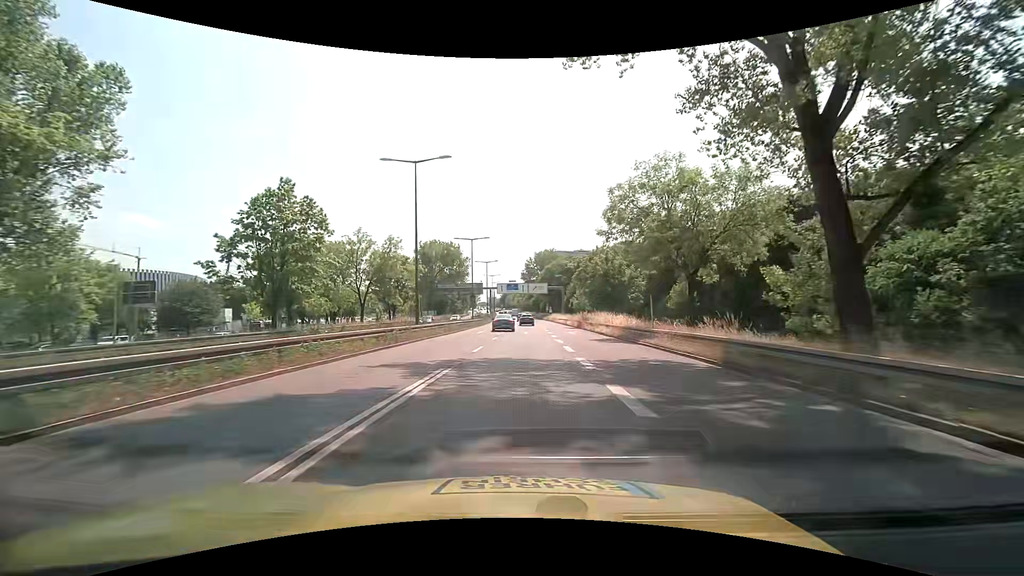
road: trunk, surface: asphalt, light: Day
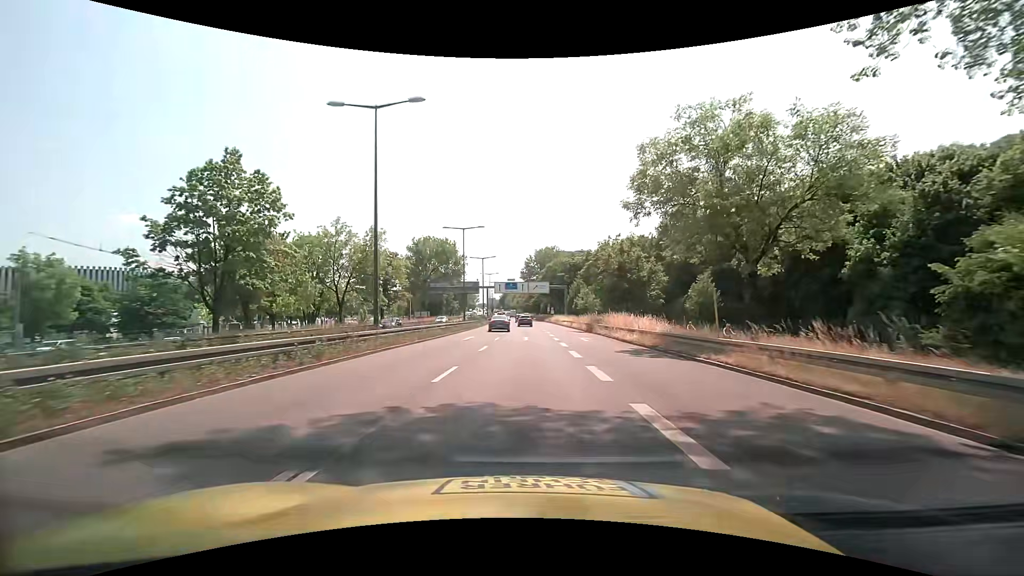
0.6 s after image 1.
(0.0, +8.1) m; 0°
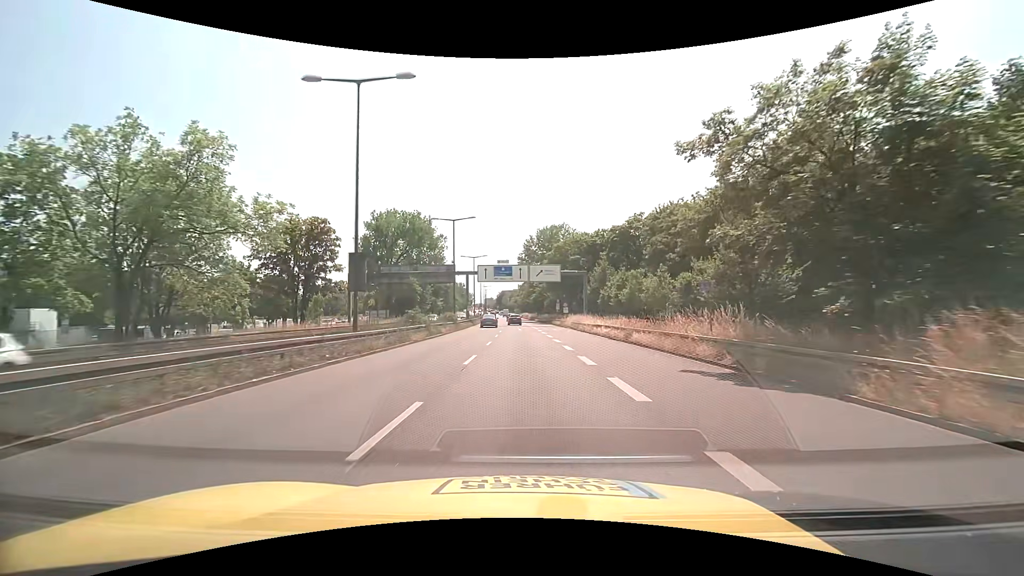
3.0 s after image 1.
(0.0, +32.7) m; 0°
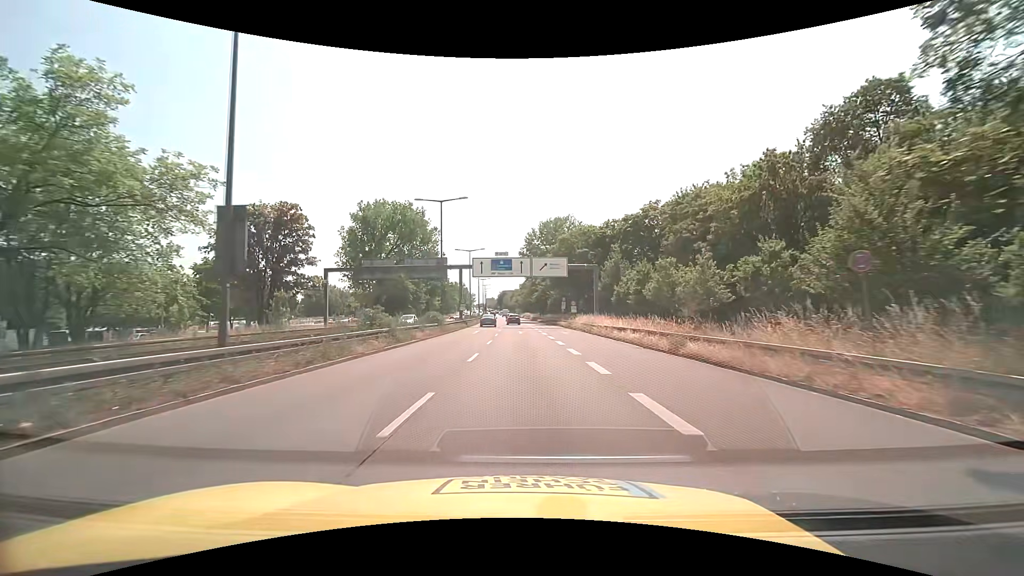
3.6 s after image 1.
(0.0, +8.2) m; 0°
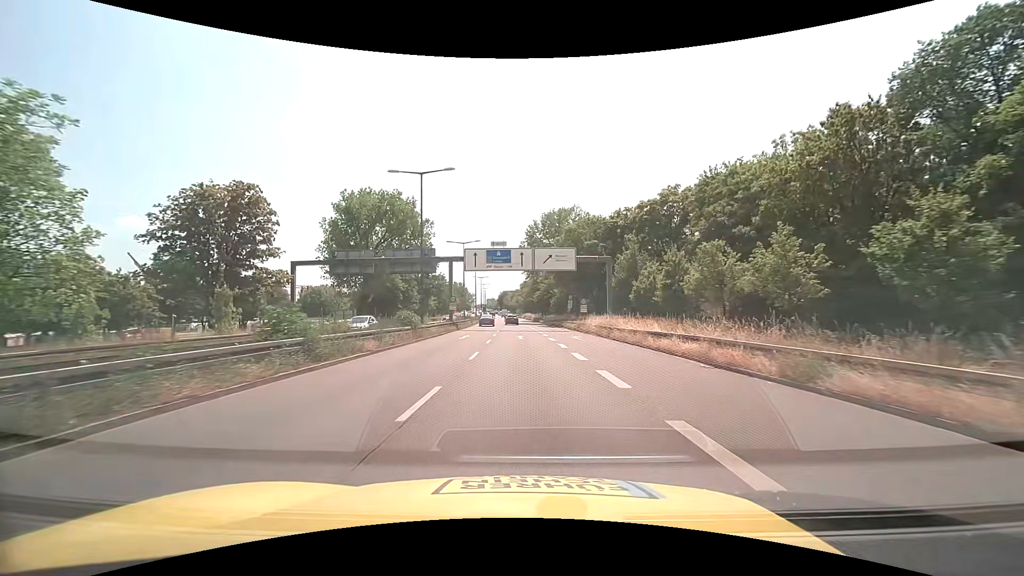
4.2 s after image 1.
(0.0, +8.2) m; 0°
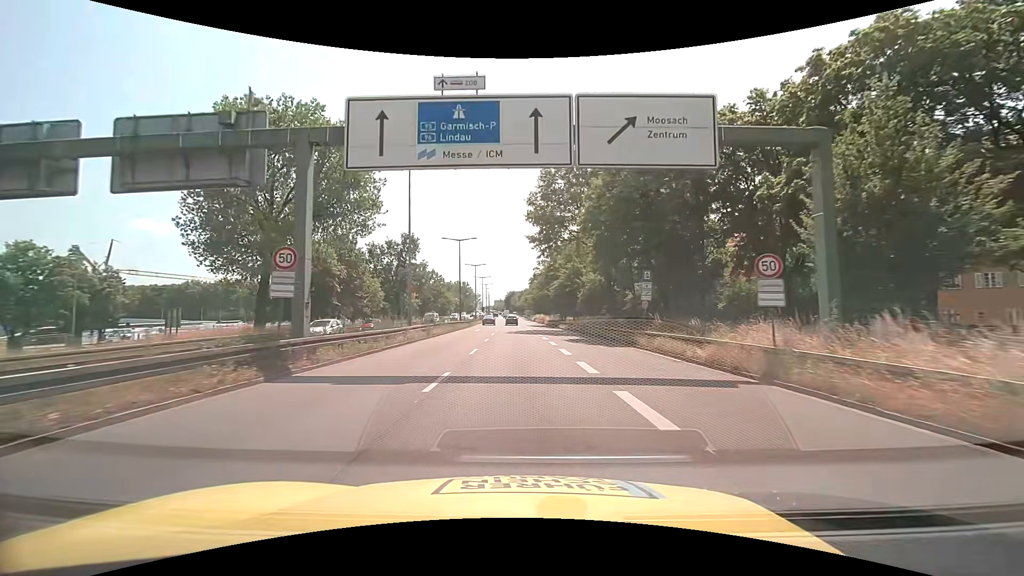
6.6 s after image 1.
(-0.1, +33.5) m; -1°
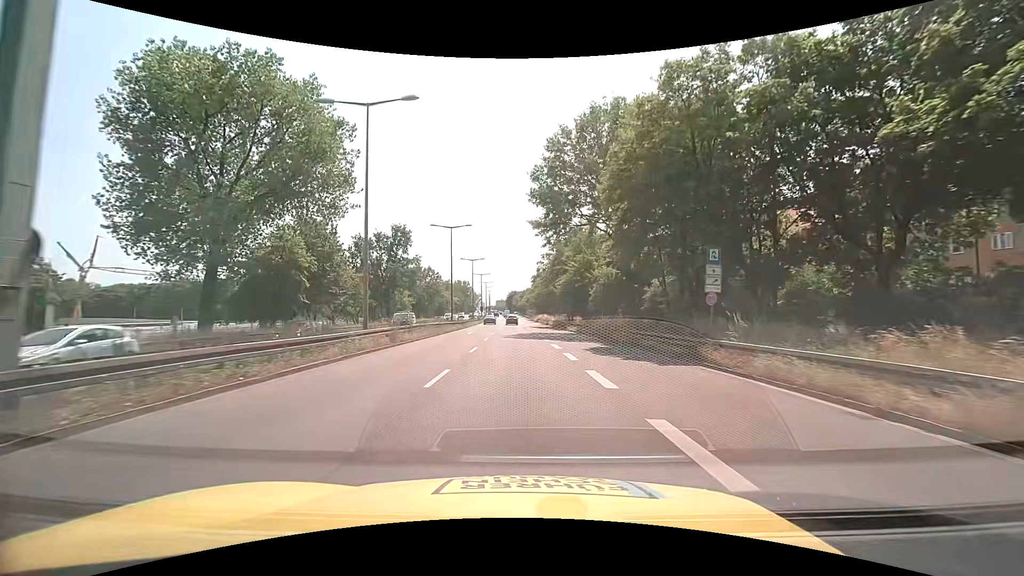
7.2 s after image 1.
(0.0, +8.5) m; 0°
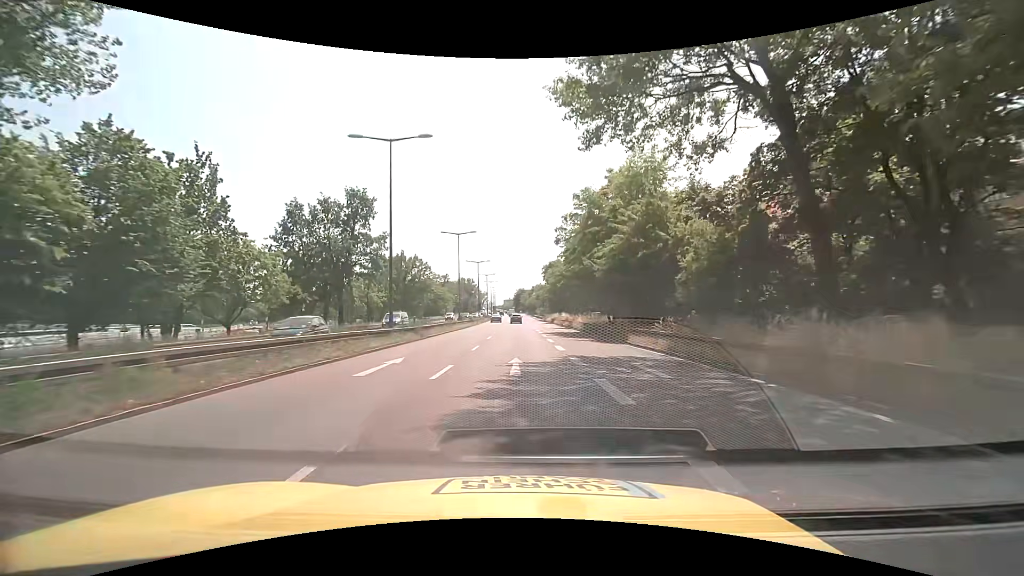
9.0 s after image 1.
(-0.2, +25.9) m; -1°
(0, +10) (0, +20) (0, +30) (0, +40) (0, +50) (-1, +60) (-1, +70) (-1, +80) (-1, +90) (-2, +100) m
